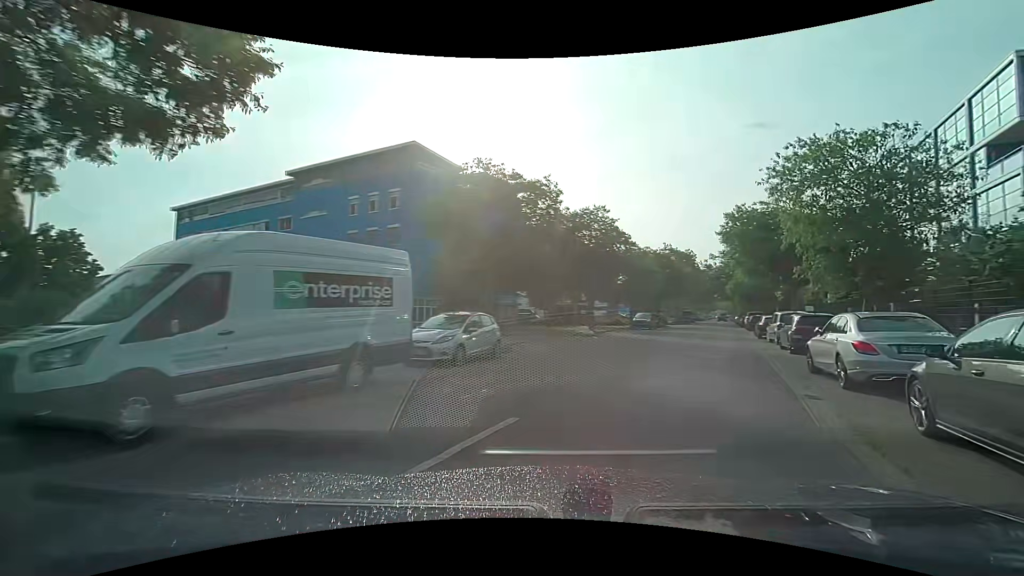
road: tertiary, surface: asphalt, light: Day
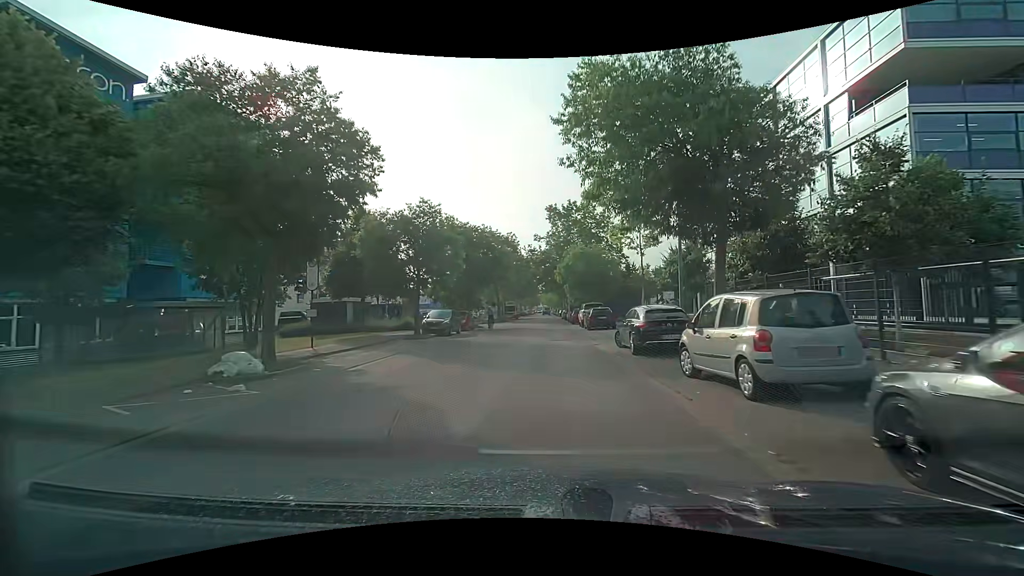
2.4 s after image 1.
(+6.7, +18.1) m; +29°
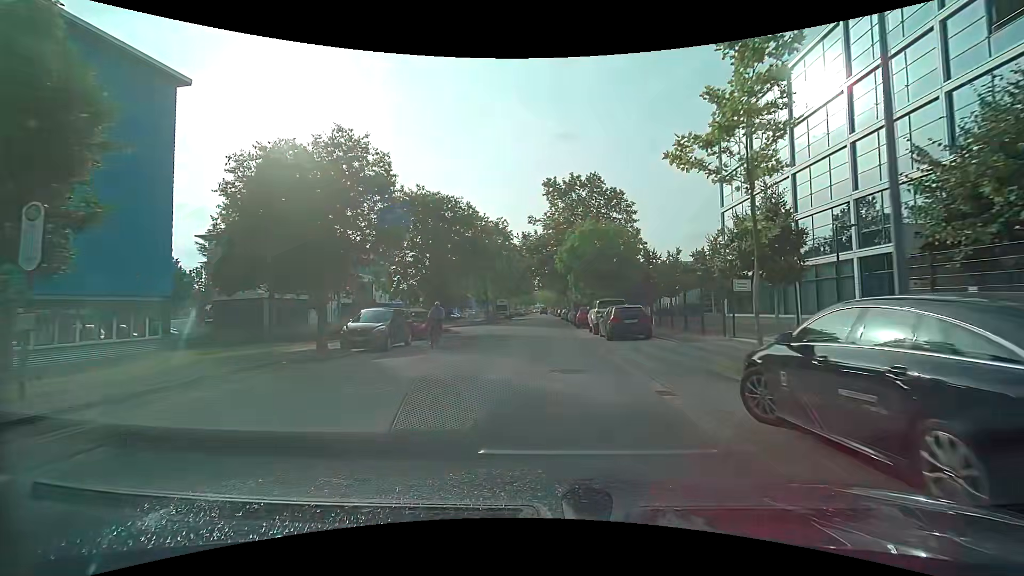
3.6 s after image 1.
(+0.1, +11.6) m; +1°
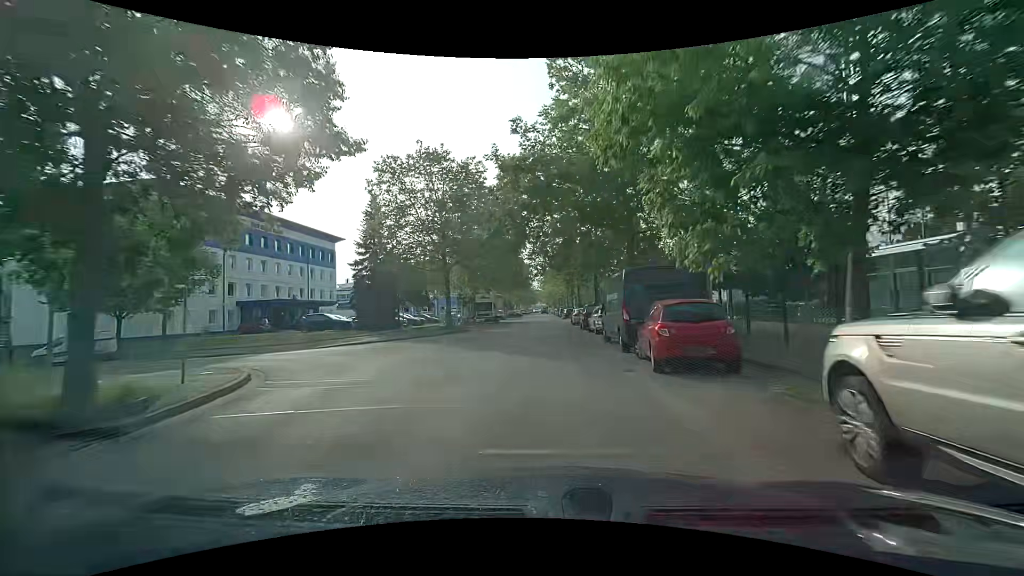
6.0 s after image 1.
(+0.2, +25.0) m; 0°
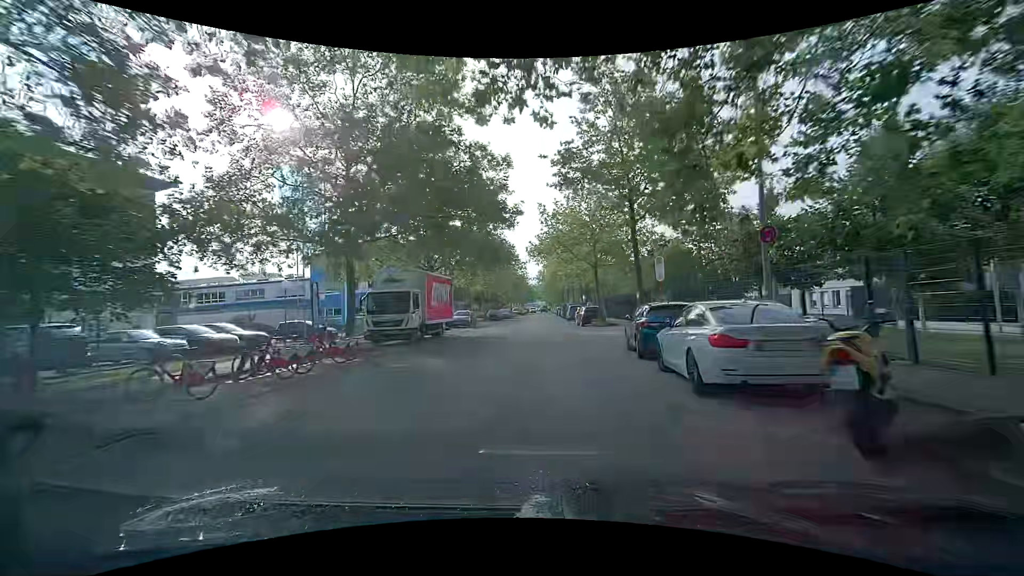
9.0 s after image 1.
(0.0, +33.9) m; -1°
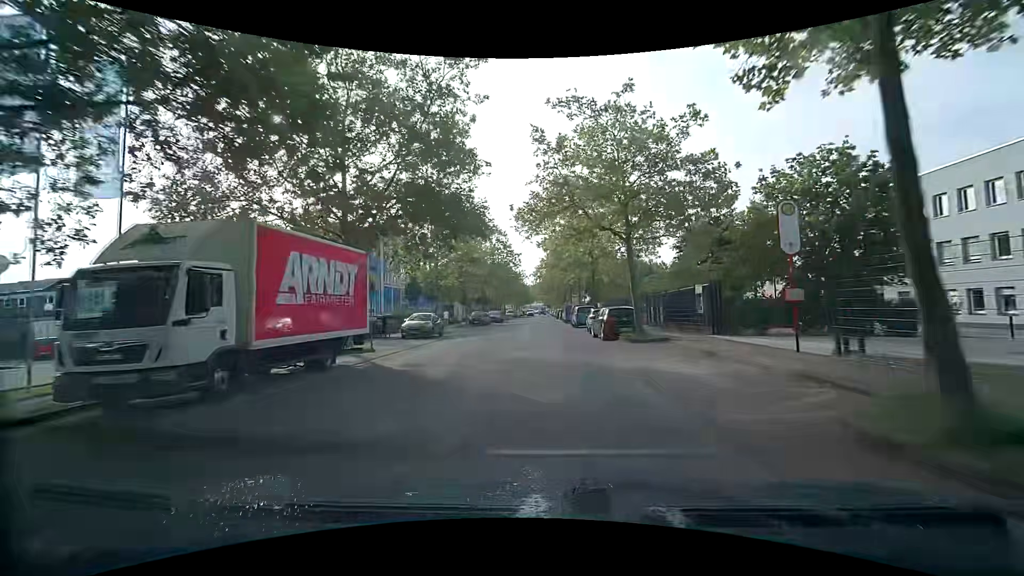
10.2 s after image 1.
(+0.3, +14.1) m; +2°
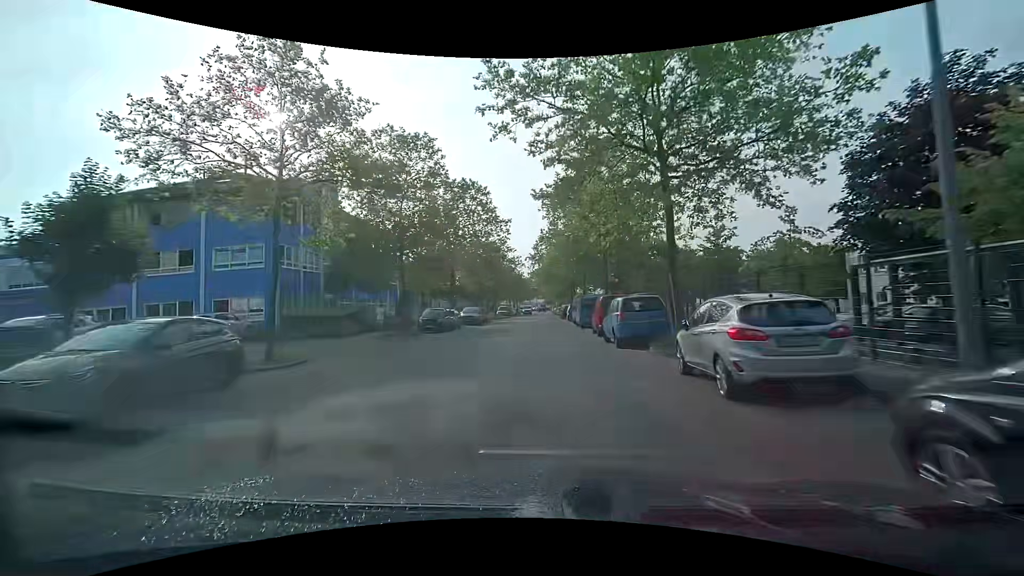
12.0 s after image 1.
(-0.1, +21.3) m; -1°
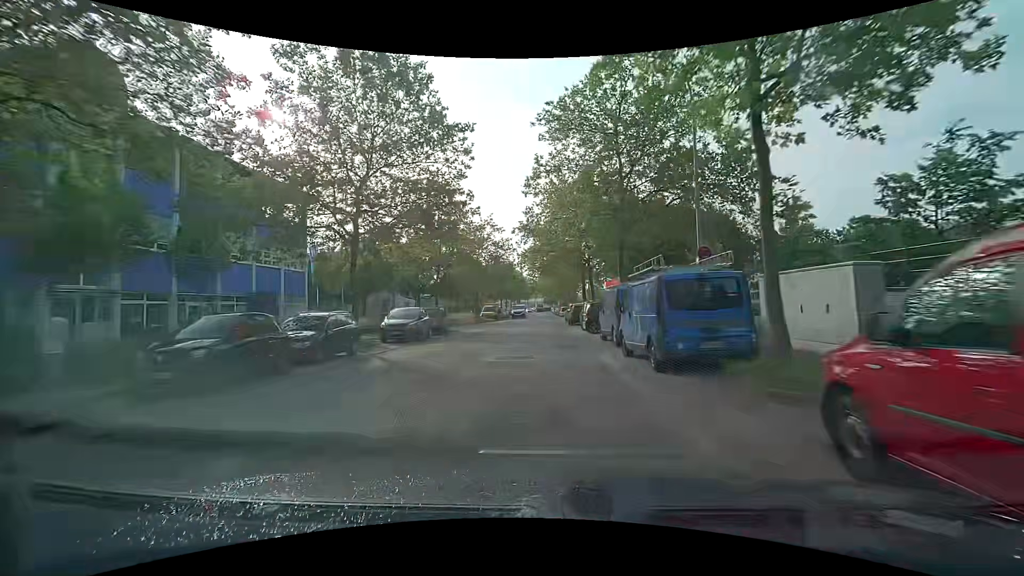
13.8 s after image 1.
(-0.2, +21.2) m; 0°
(0, +10) (0, +20) (0, +30) (0, +40) (0, +50) (-1, +60) (-1, +70) (-1, +80) (-1, +90) (-1, +100) m
